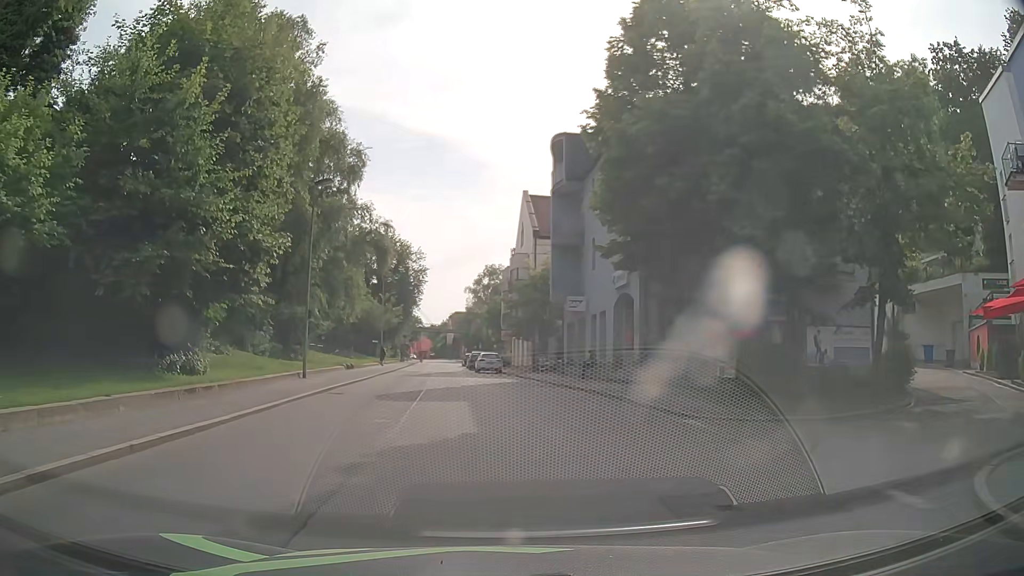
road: tertiary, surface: asphalt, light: Day
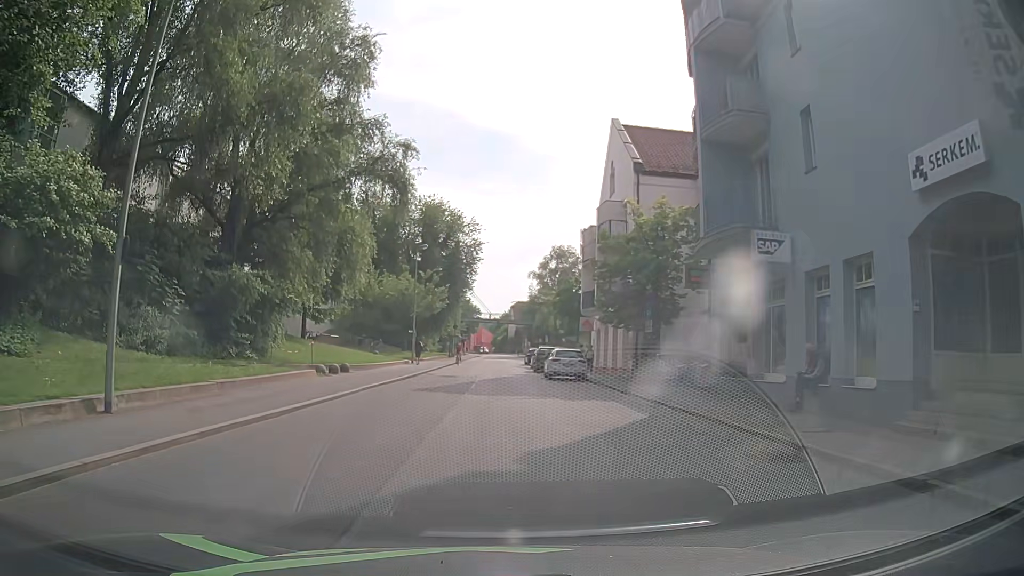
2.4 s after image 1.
(-0.7, +17.4) m; -4°
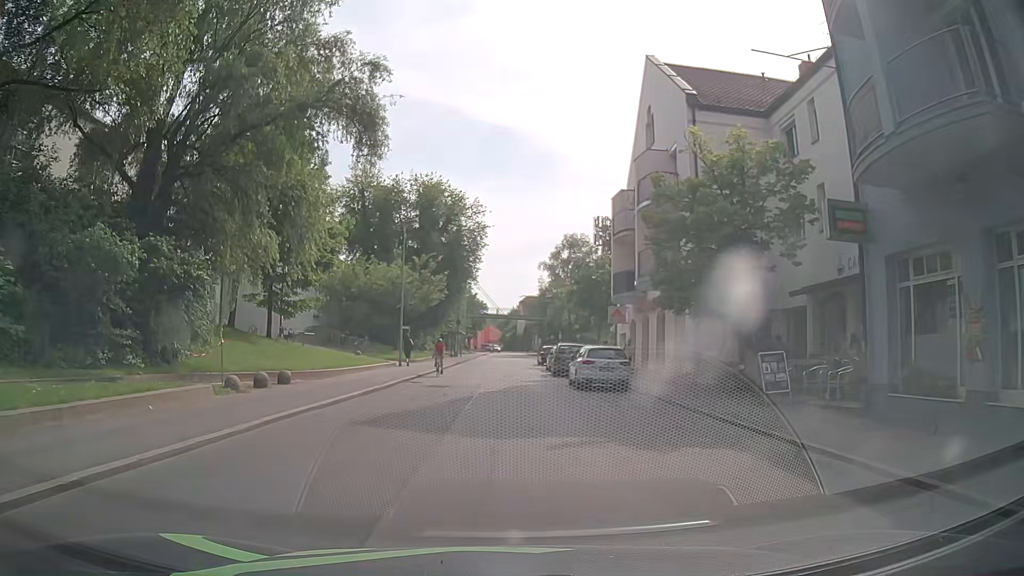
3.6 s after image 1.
(-0.1, +8.9) m; -1°
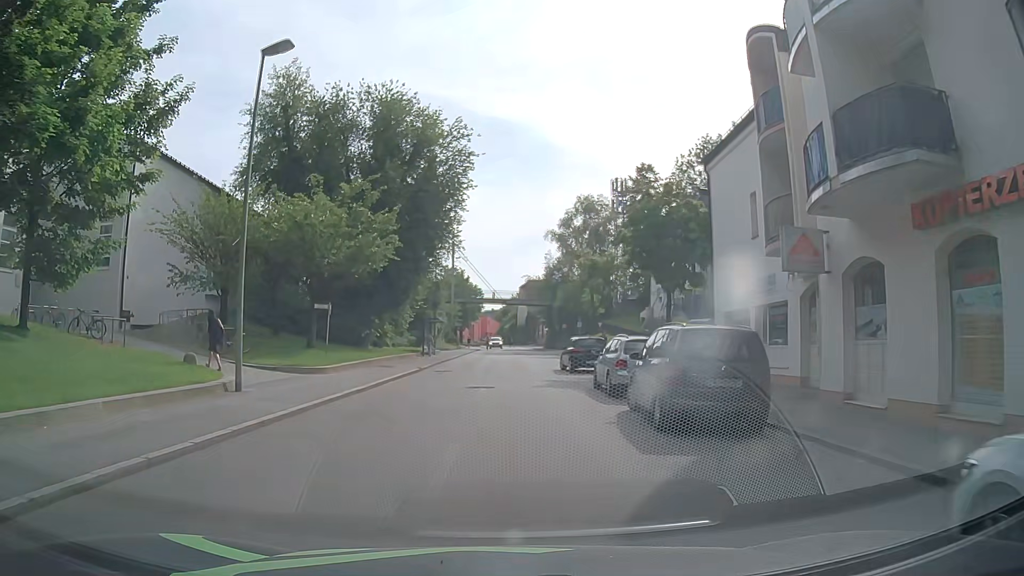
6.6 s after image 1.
(-0.2, +22.6) m; 0°
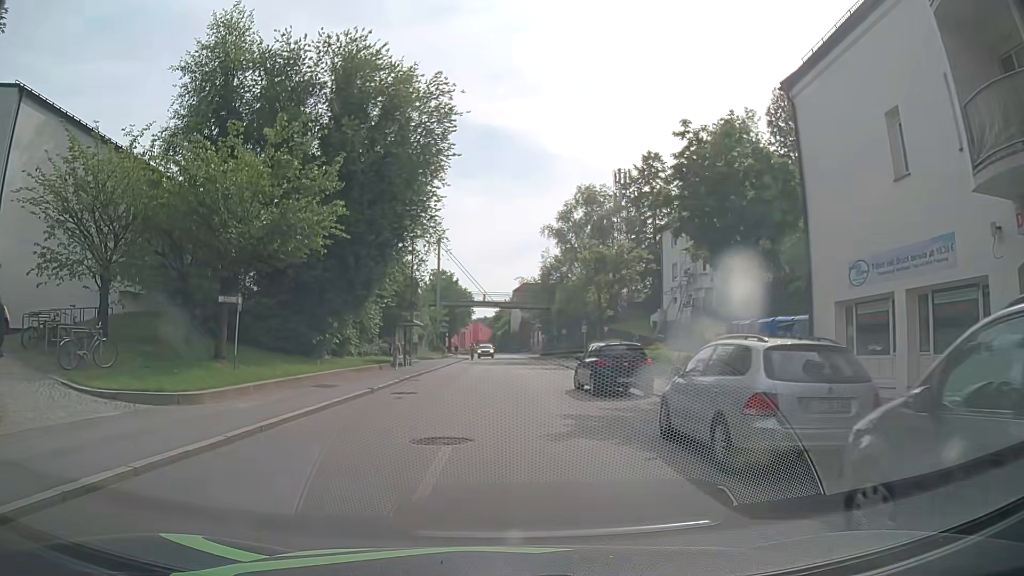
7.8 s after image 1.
(0.0, +9.0) m; 0°
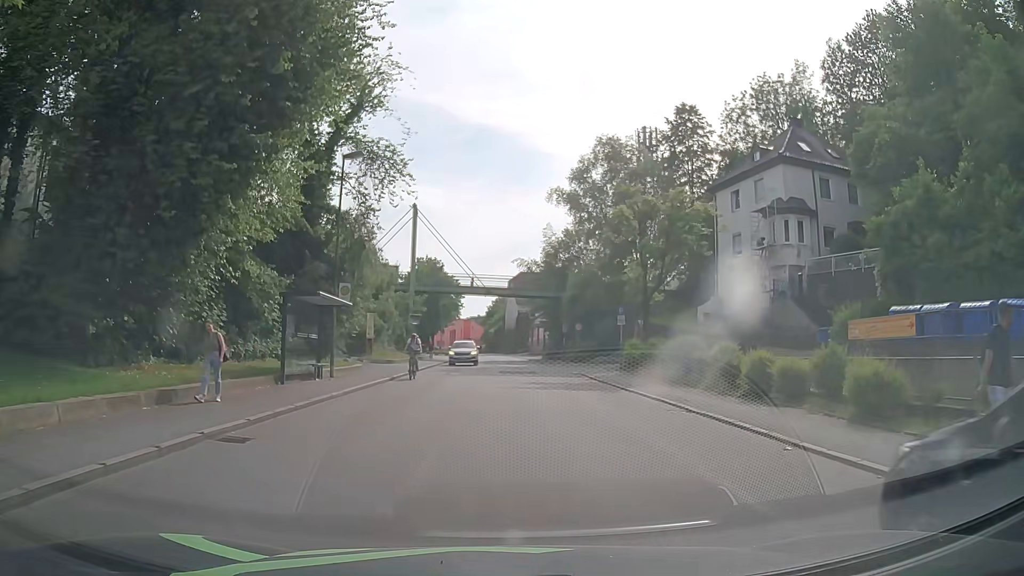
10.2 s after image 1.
(+0.1, +17.9) m; 0°
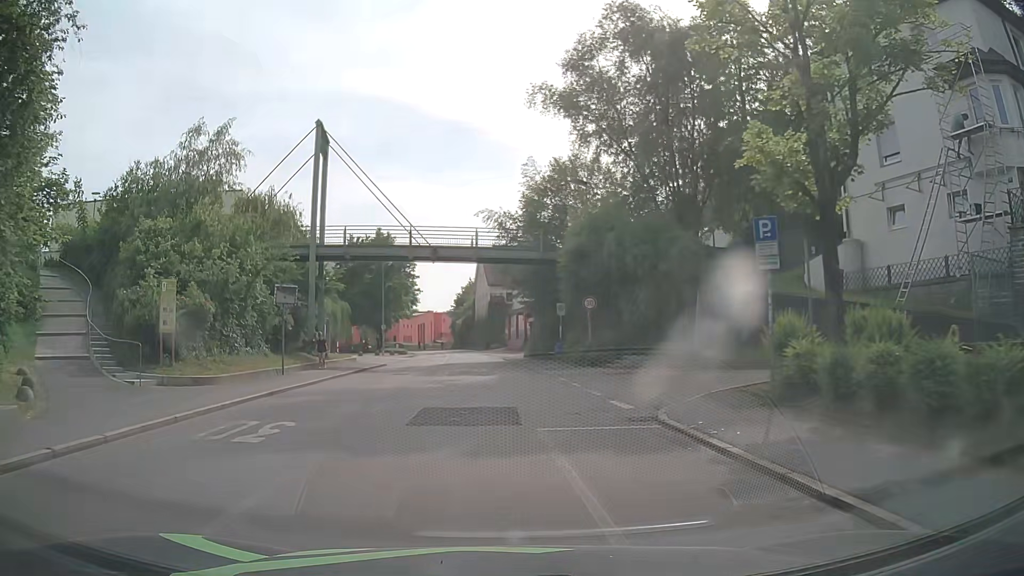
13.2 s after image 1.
(+1.1, +22.3) m; +3°
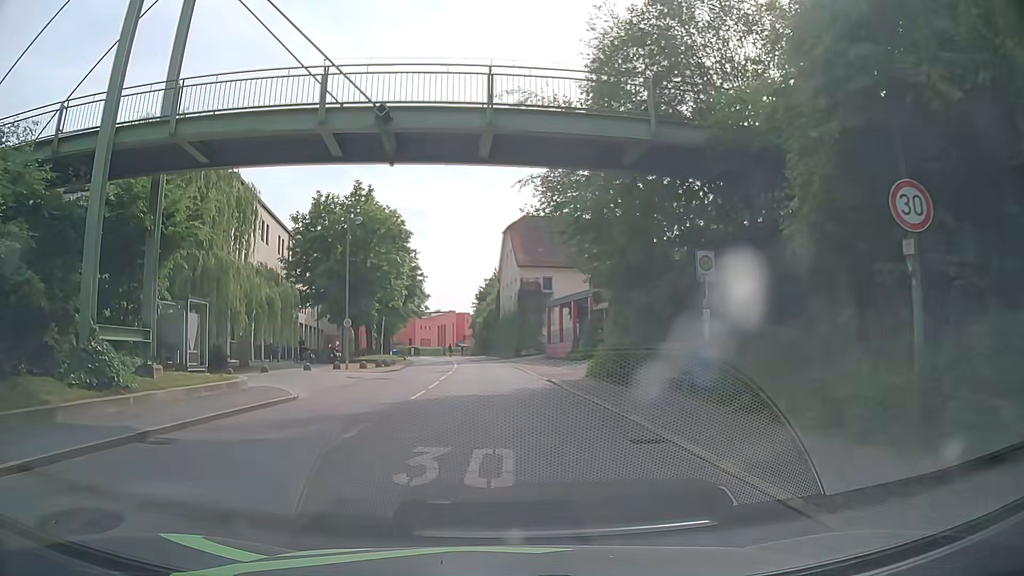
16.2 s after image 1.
(-0.7, +22.4) m; -3°
(0, +10) (0, +20) (-1, +30) (-1, +40) (-2, +50) (-3, +60) (-5, +70) (-6, +80) (-7, +90) (-8, +100) m
